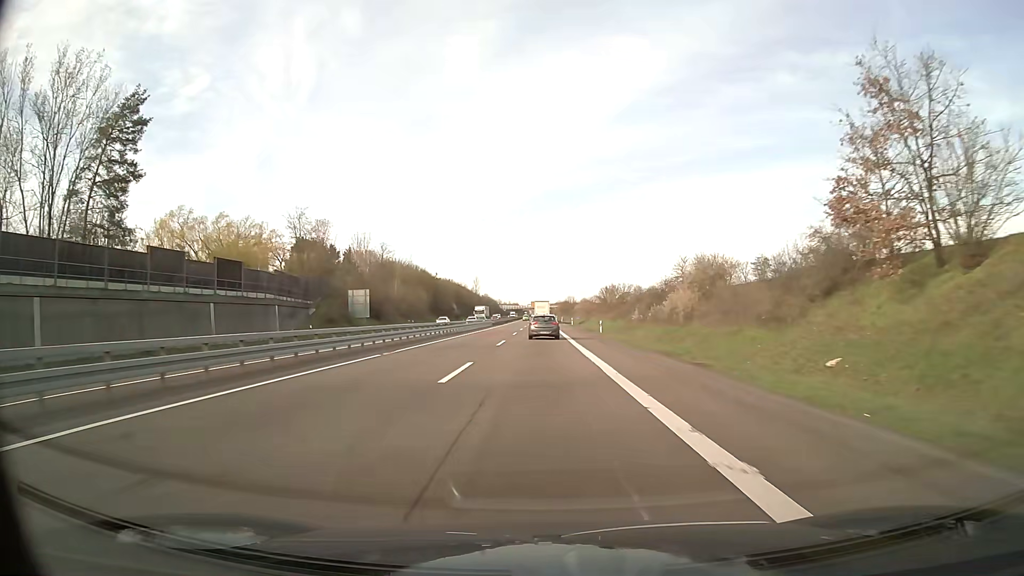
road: trunk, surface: asphalt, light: Day
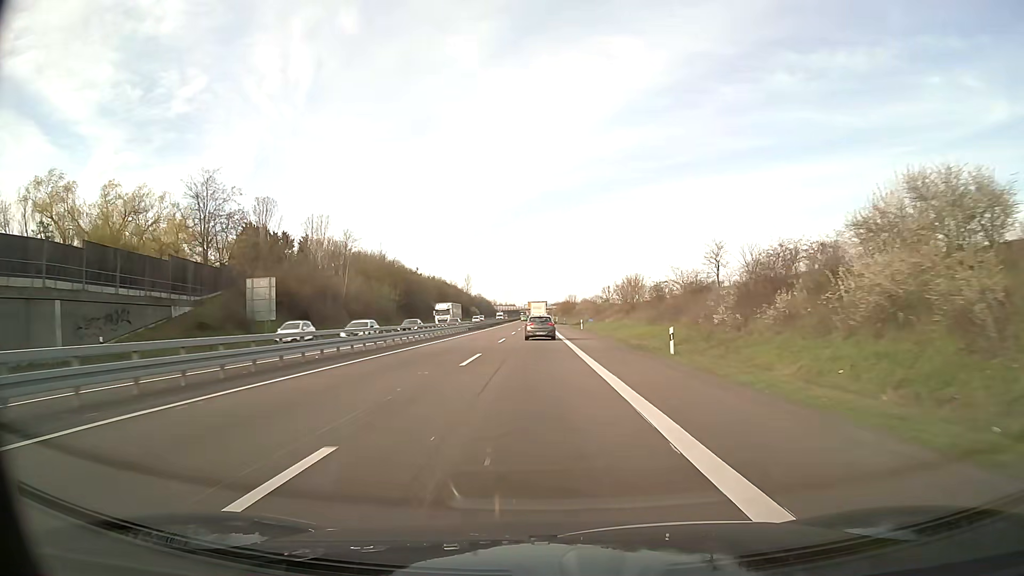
(+0.1, +30.9) m; 0°
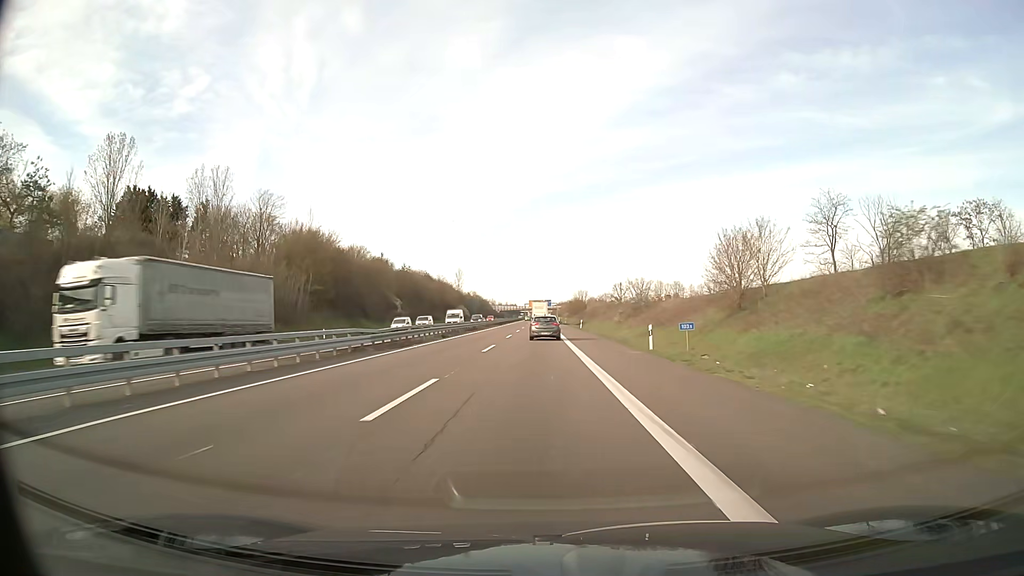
(-0.1, +46.3) m; 0°
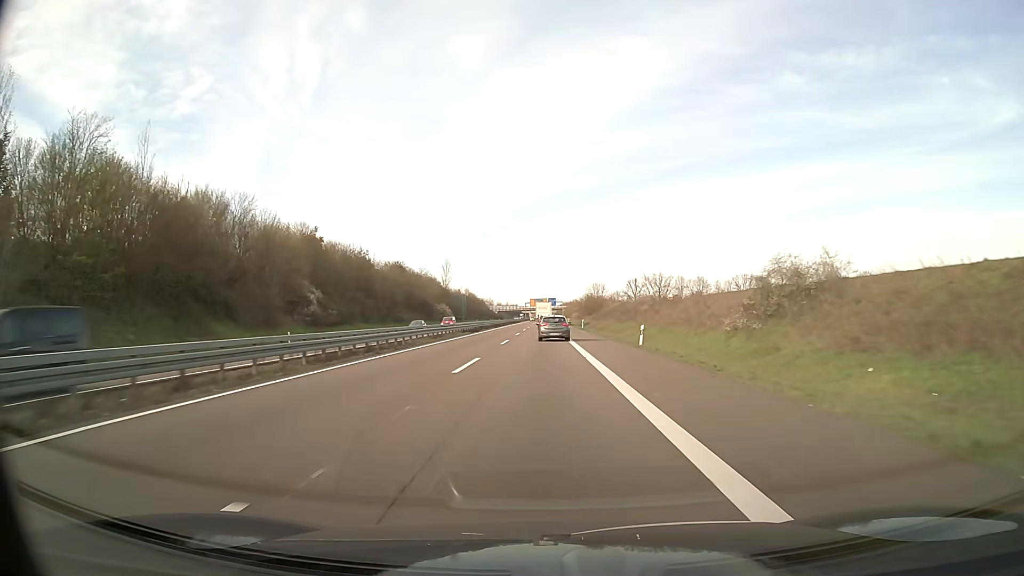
(-0.1, +46.2) m; 0°
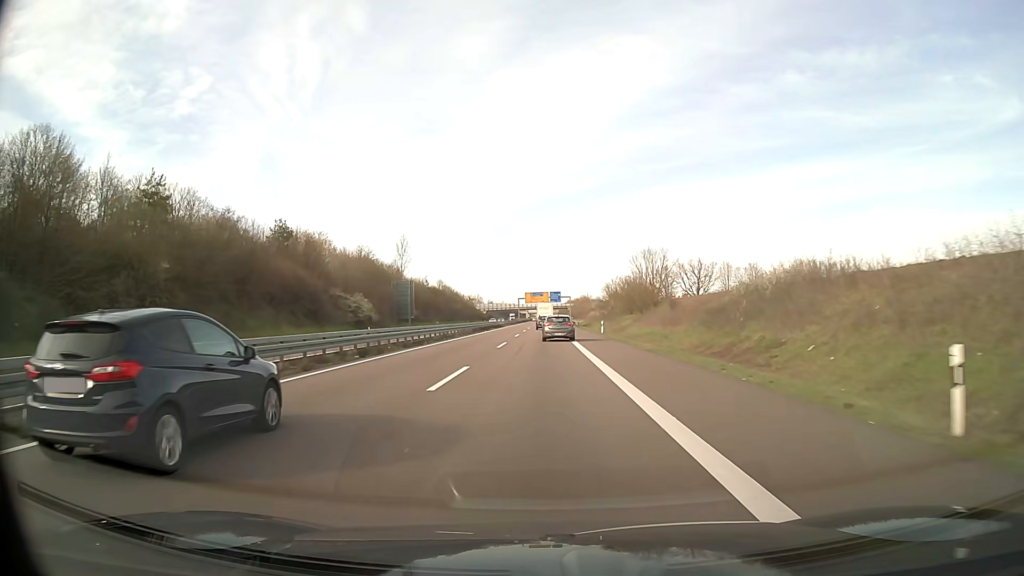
(+0.2, +76.3) m; 0°
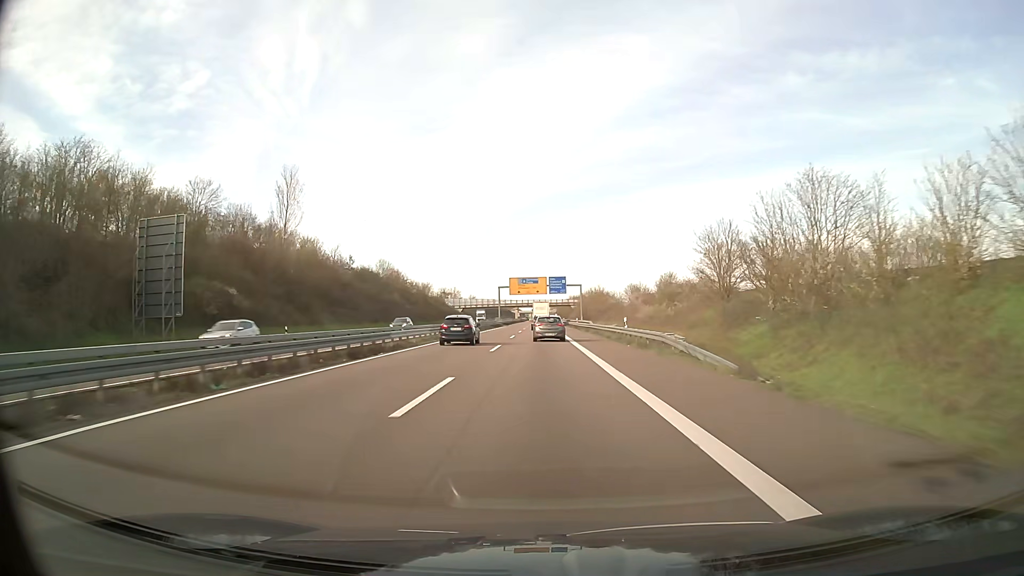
(+0.1, +75.7) m; 0°
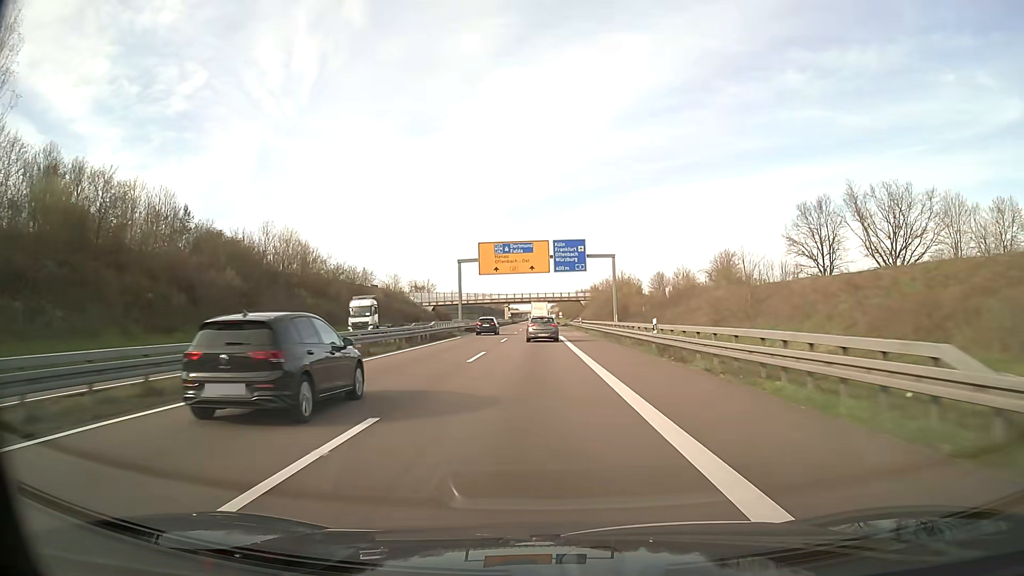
(0.0, +60.3) m; 0°
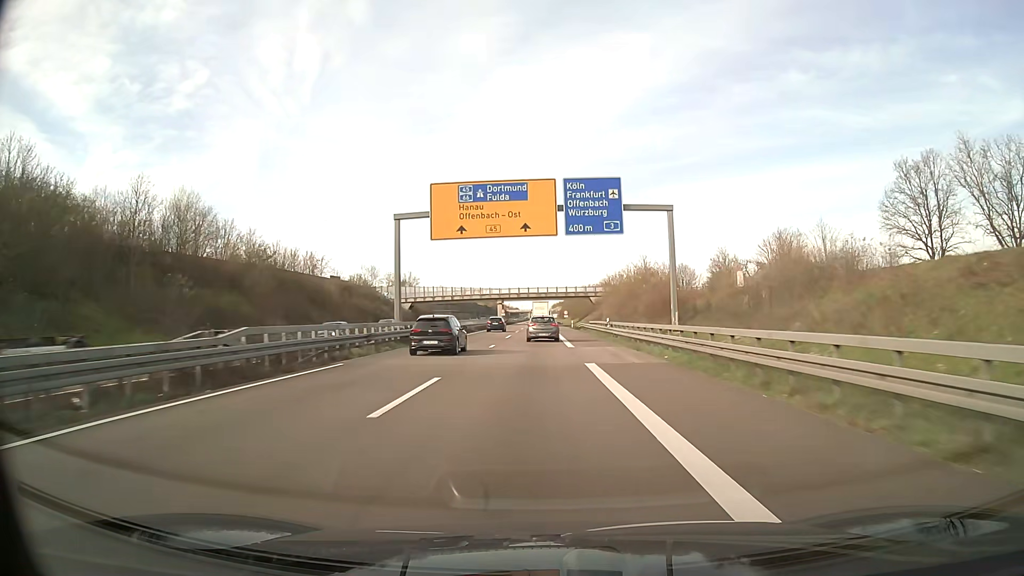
(-0.1, +30.0) m; 0°
(0, +10) (0, +20) (0, +30) (0, +40) (0, +50) (0, +60) (0, +70) (0, +80) (0, +90) (0, +100) m
